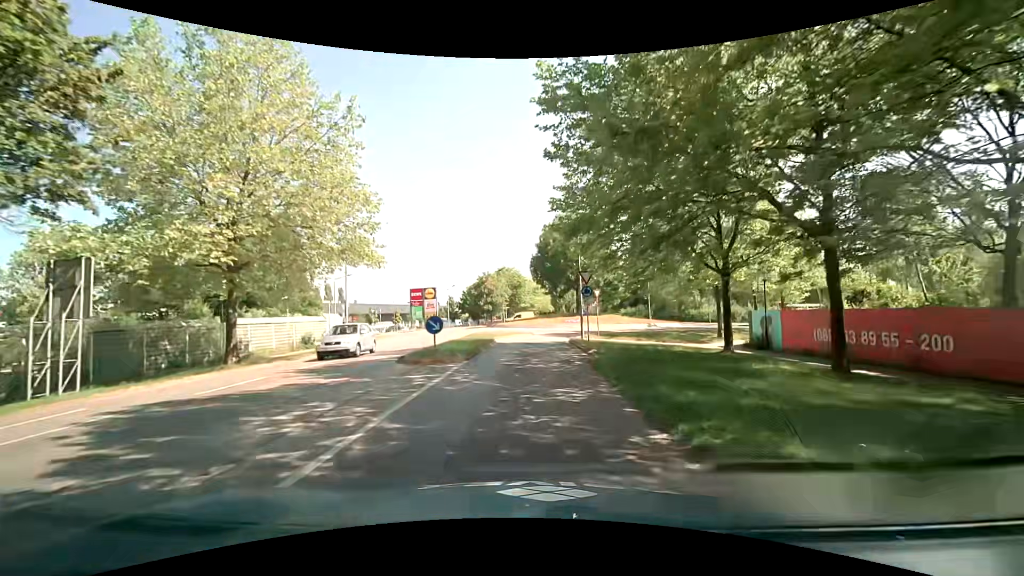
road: tertiary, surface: asphalt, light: Day
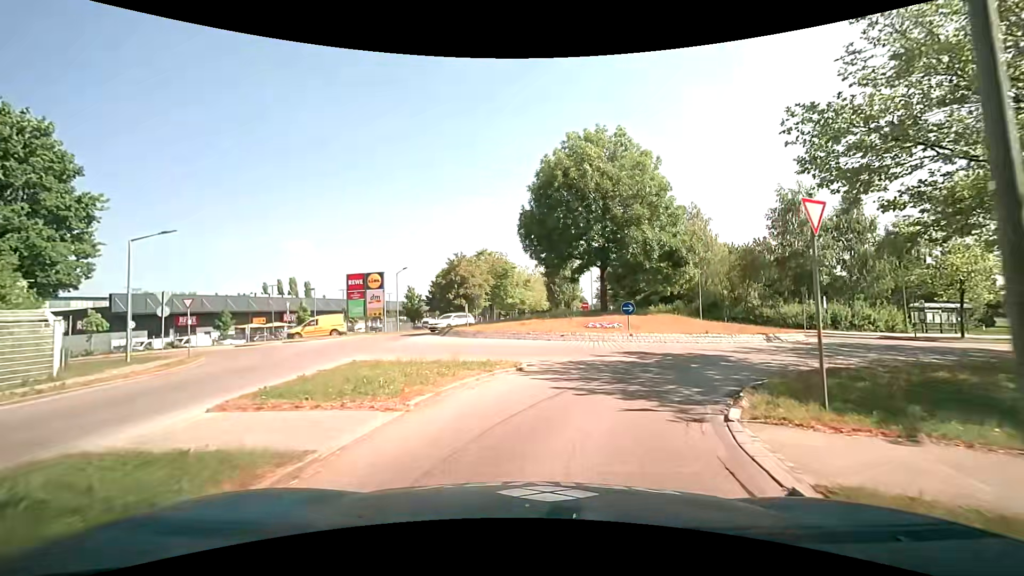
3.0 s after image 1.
(+0.2, +24.6) m; +2°
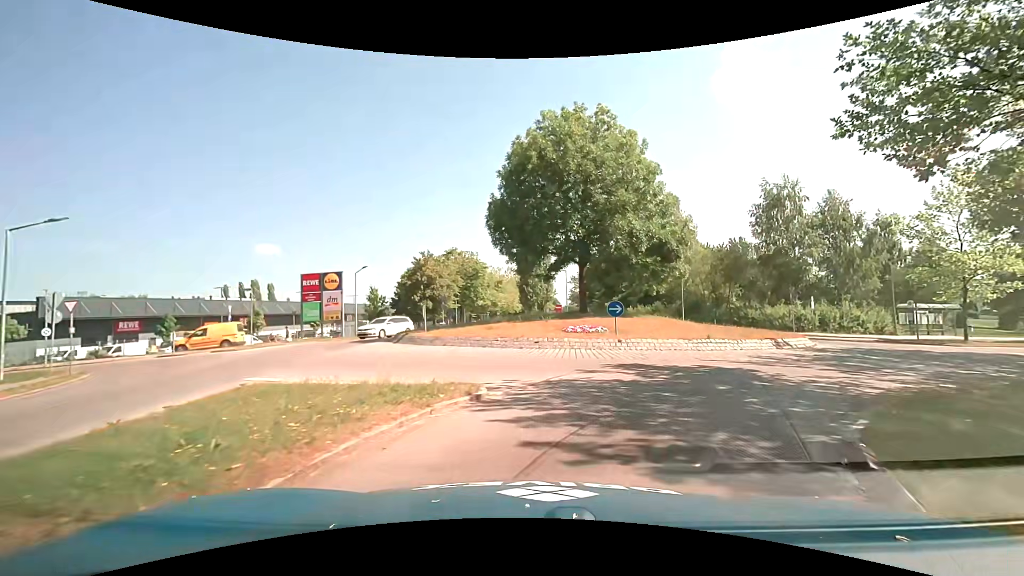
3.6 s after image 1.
(0.0, +3.8) m; +3°
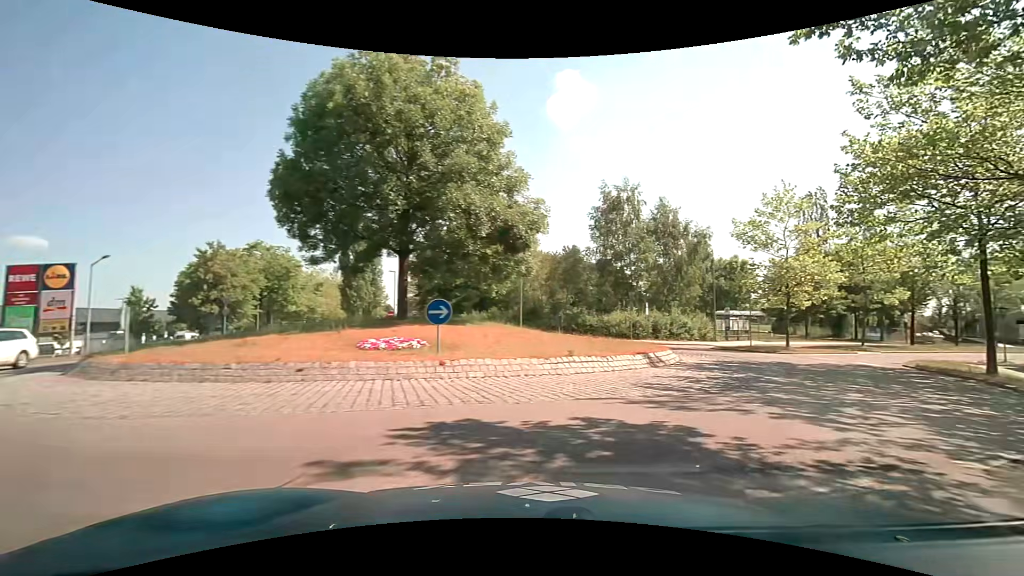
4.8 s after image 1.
(+0.8, +6.7) m; +19°
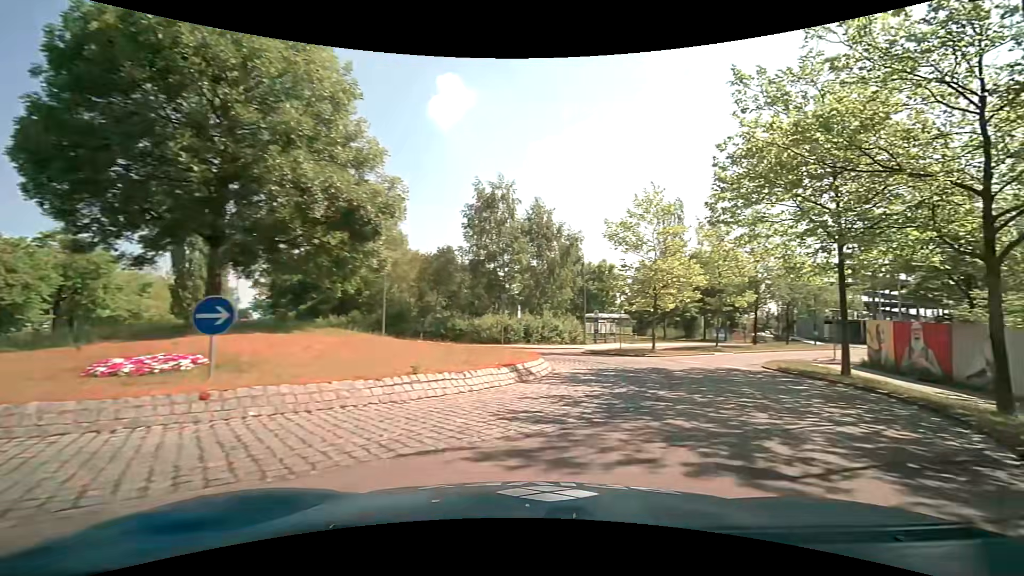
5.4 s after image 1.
(+0.3, +3.1) m; +14°
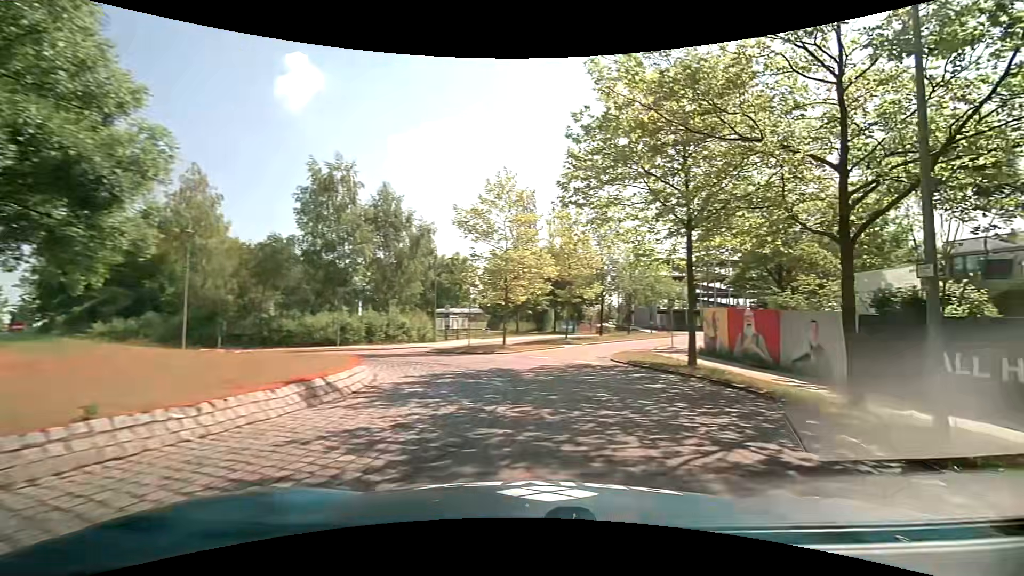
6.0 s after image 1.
(+0.4, +2.9) m; +17°
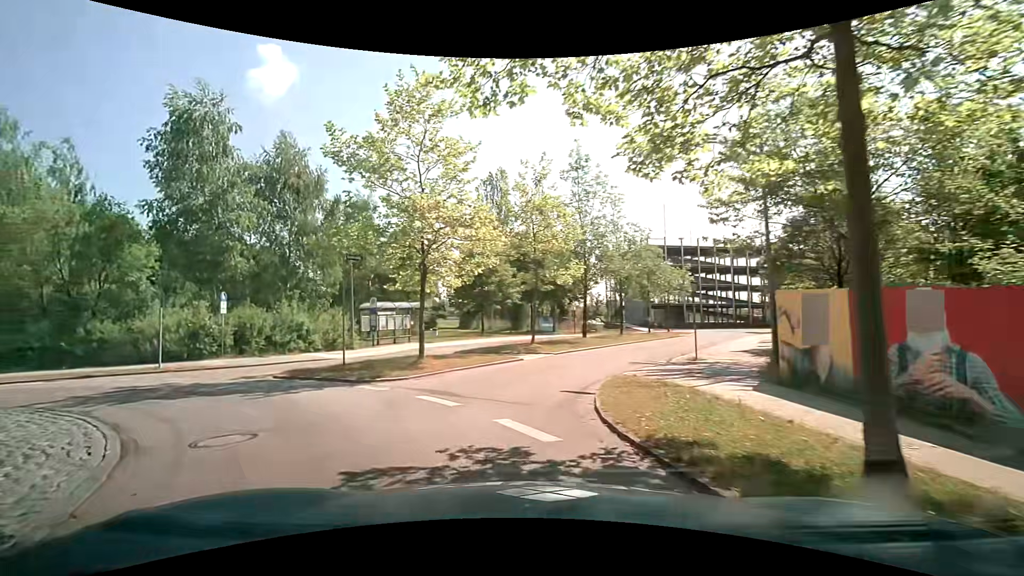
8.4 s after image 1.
(+1.7, +11.2) m; 0°
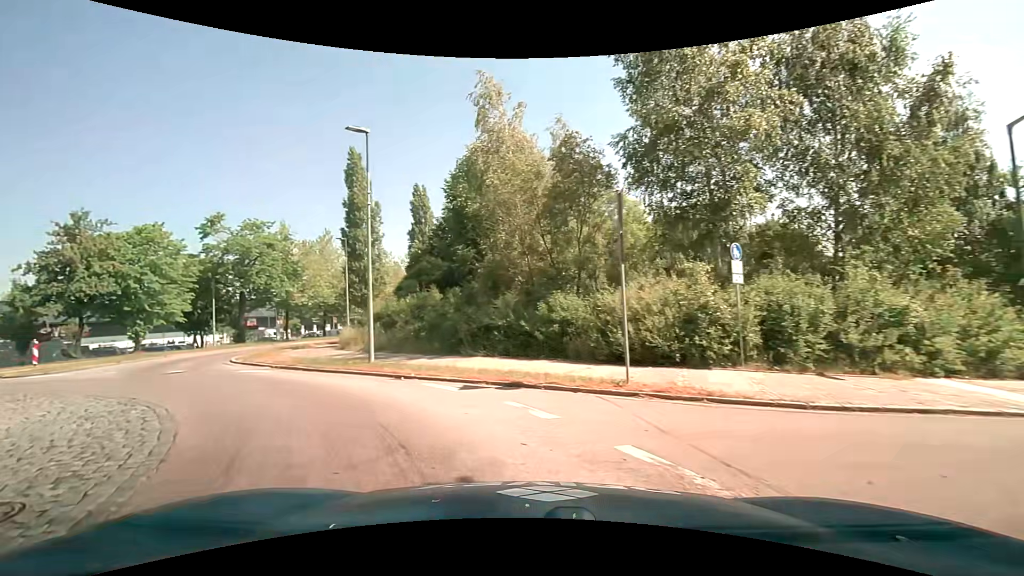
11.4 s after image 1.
(-5.7, +11.9) m; -53°
(-3, +9) (-11, +16) (-16, +24) (-16, +34) (-14, +44) (-13, +54) (-11, +64) (-8, +74) (-5, +83) (-2, +93) m
